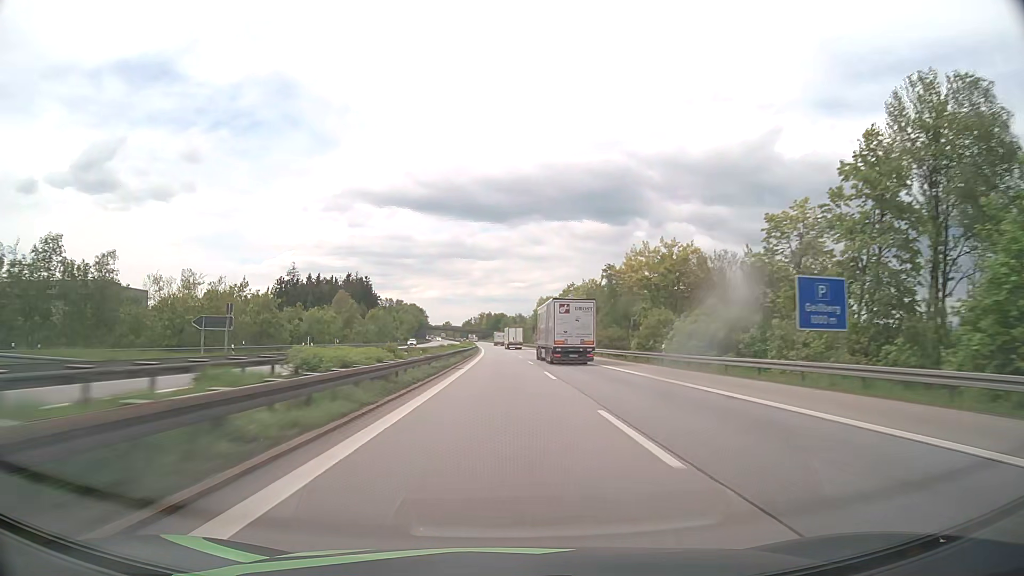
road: motorway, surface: asphalt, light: Day
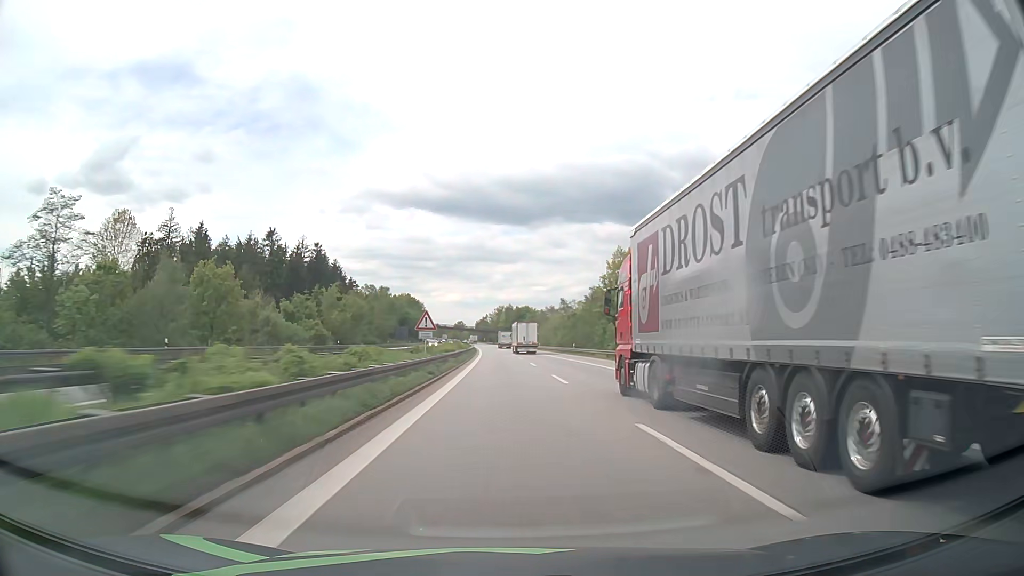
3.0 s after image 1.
(-2.1, +111.3) m; -2°
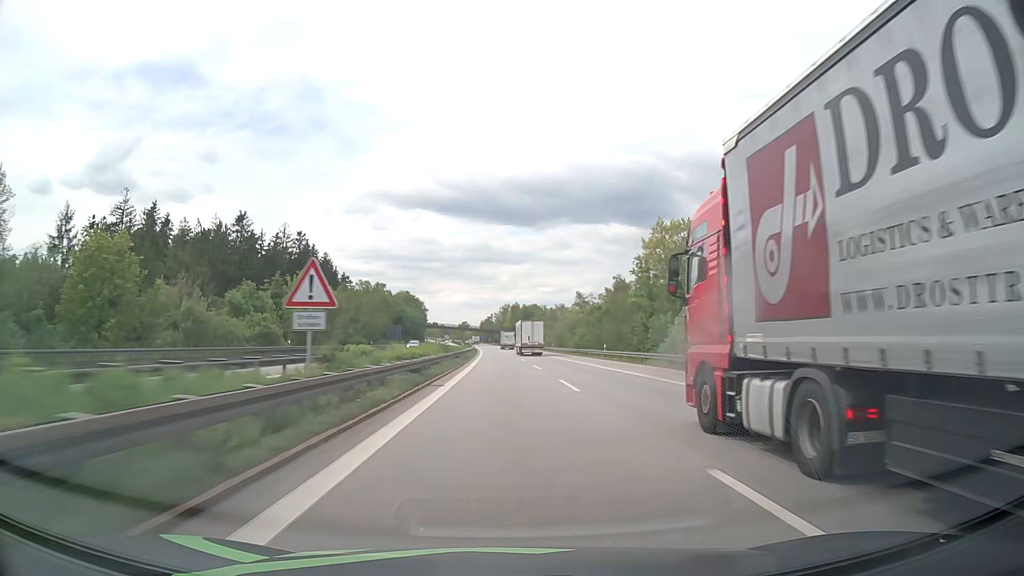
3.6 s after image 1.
(-0.1, +22.3) m; 0°
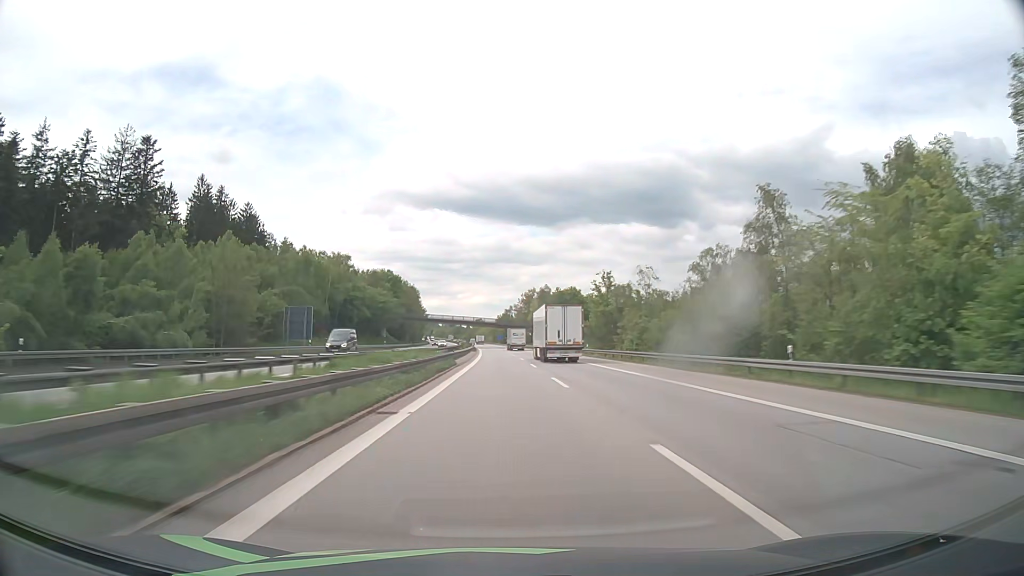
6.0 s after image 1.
(-1.4, +88.9) m; -2°
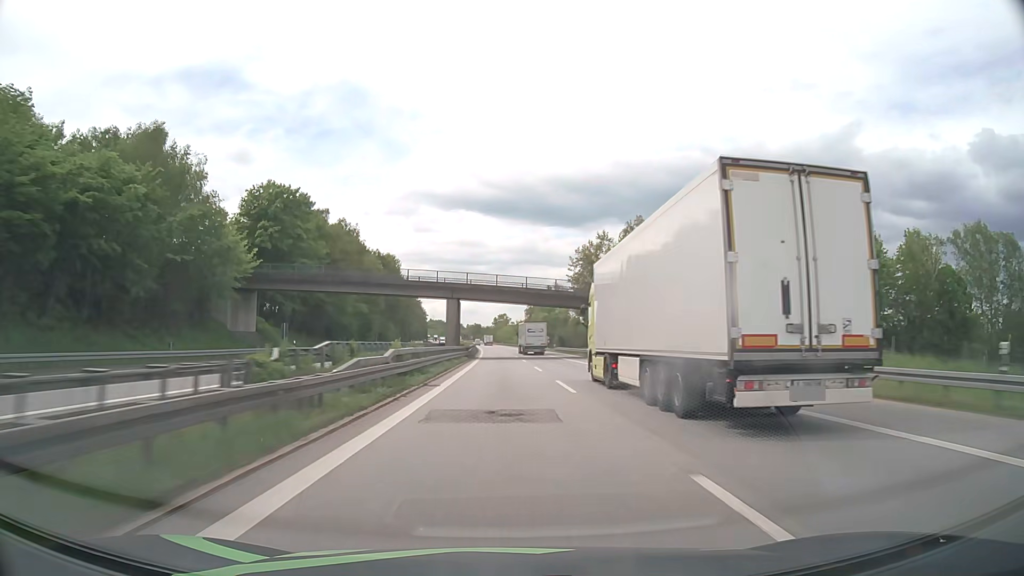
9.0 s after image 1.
(-2.2, +110.9) m; -2°
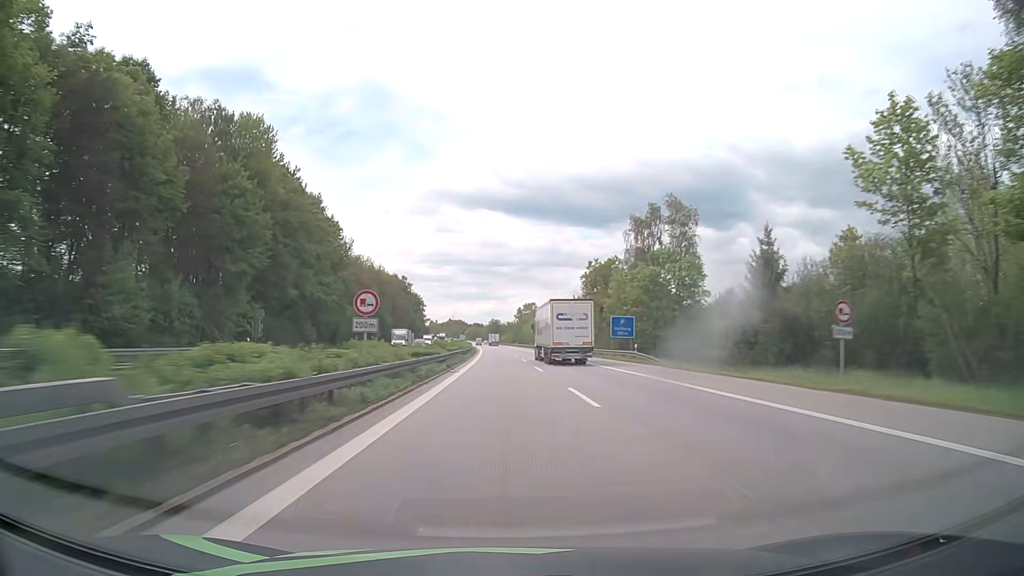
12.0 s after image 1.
(-1.9, +111.0) m; -2°
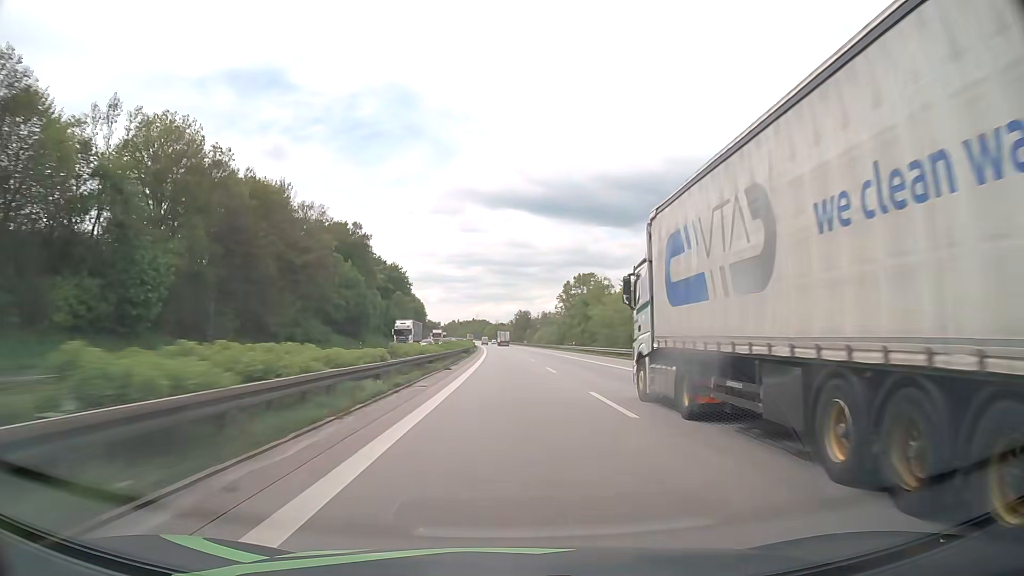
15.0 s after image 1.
(-2.4, +111.0) m; -2°
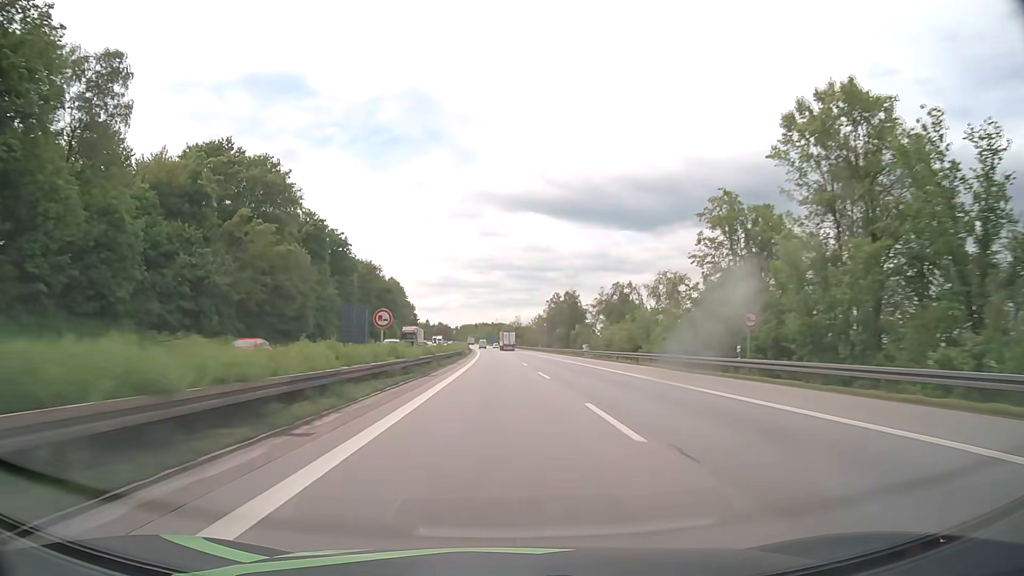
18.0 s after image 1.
(-1.2, +111.0) m; -2°
(0, +10) (0, +20) (0, +30) (0, +40) (0, +50) (-1, +60) (-1, +70) (-1, +80) (-2, +90) (-2, +100) m
